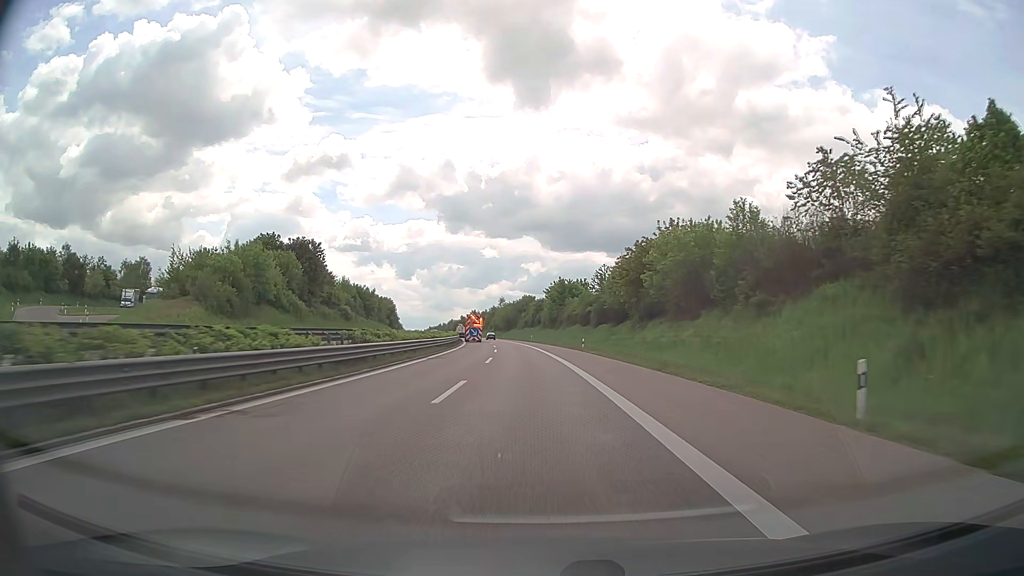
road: trunk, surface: asphalt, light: Day
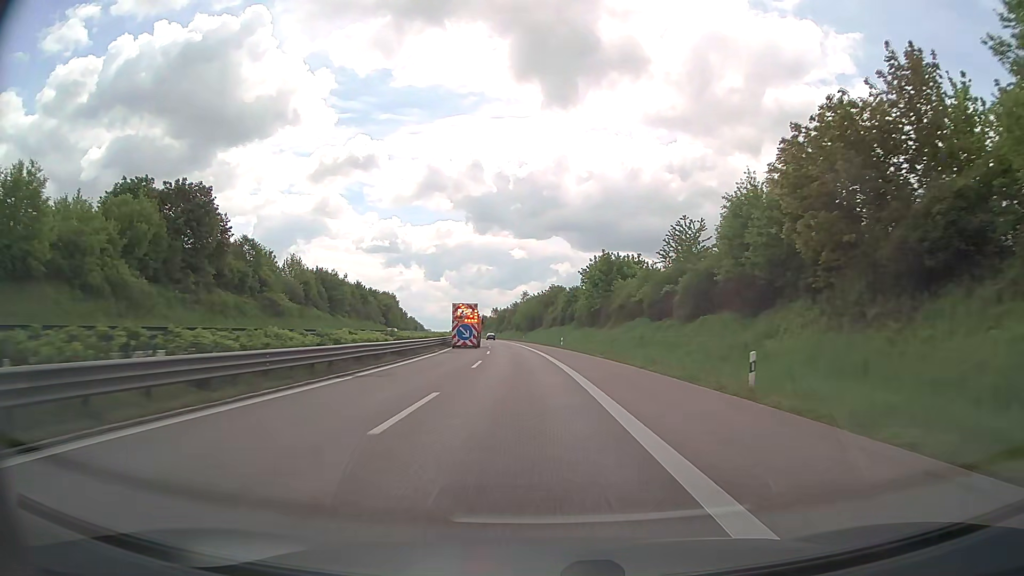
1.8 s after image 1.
(-0.6, +40.2) m; -2°
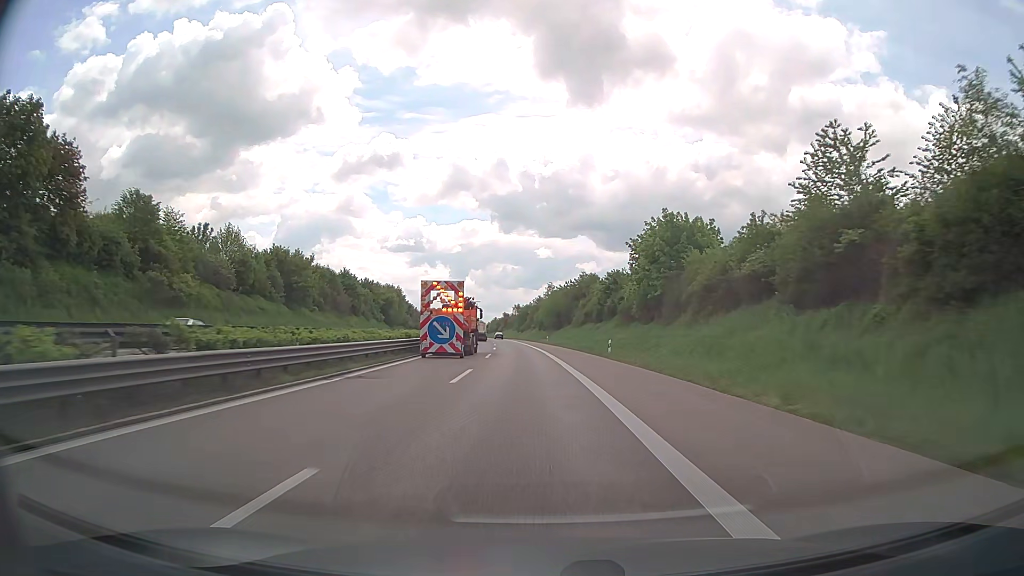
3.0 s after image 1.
(-0.6, +26.9) m; -2°
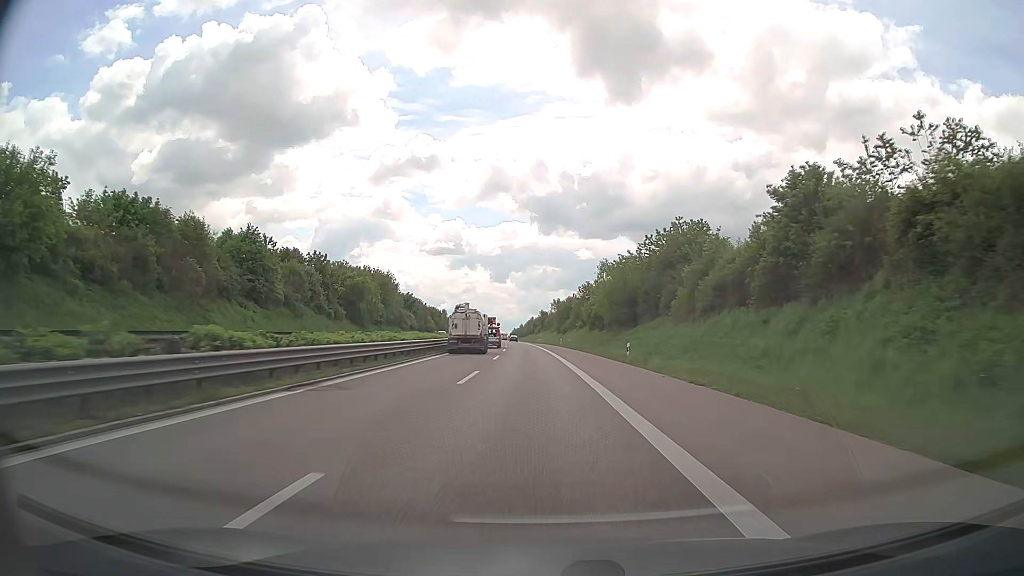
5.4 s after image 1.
(-1.6, +54.0) m; -3°
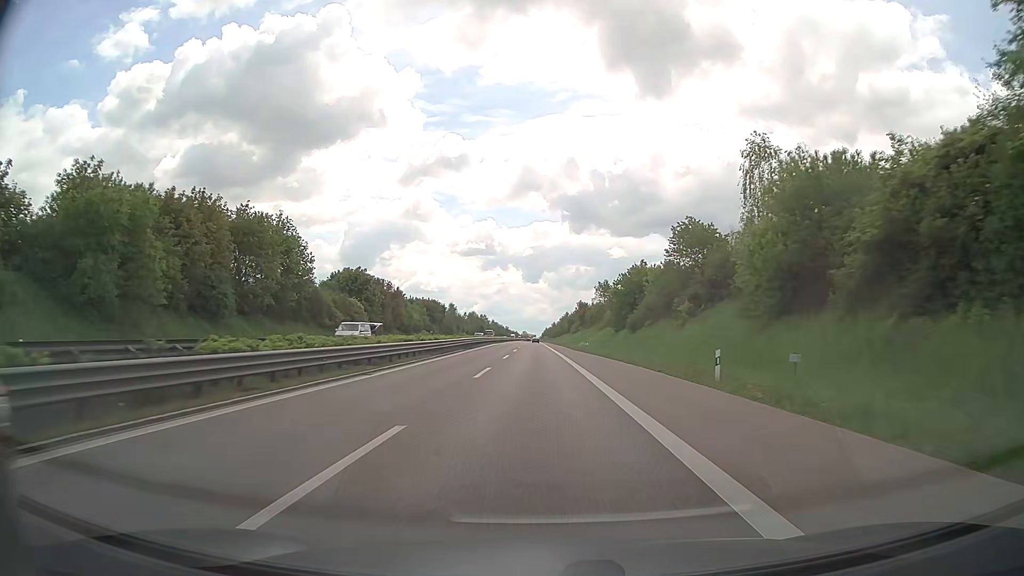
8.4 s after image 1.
(-1.5, +68.9) m; -3°
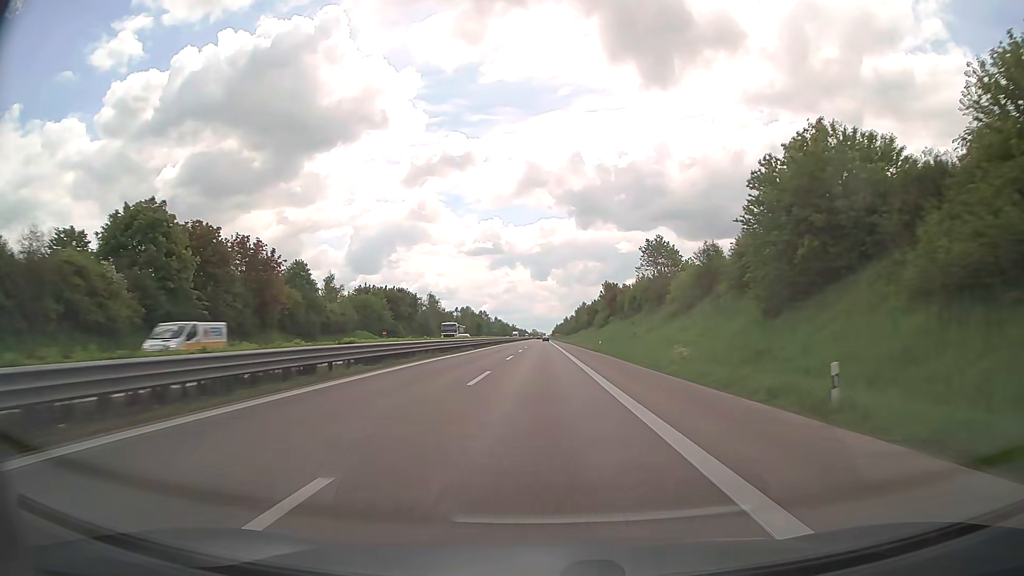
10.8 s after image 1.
(-0.3, +58.0) m; -1°
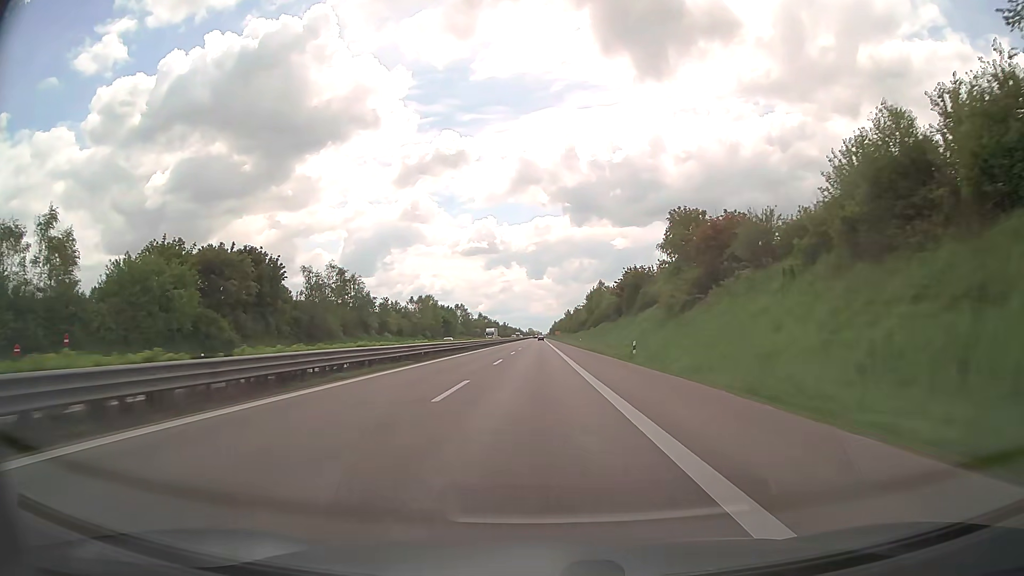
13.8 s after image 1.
(+0.1, +76.3) m; 0°
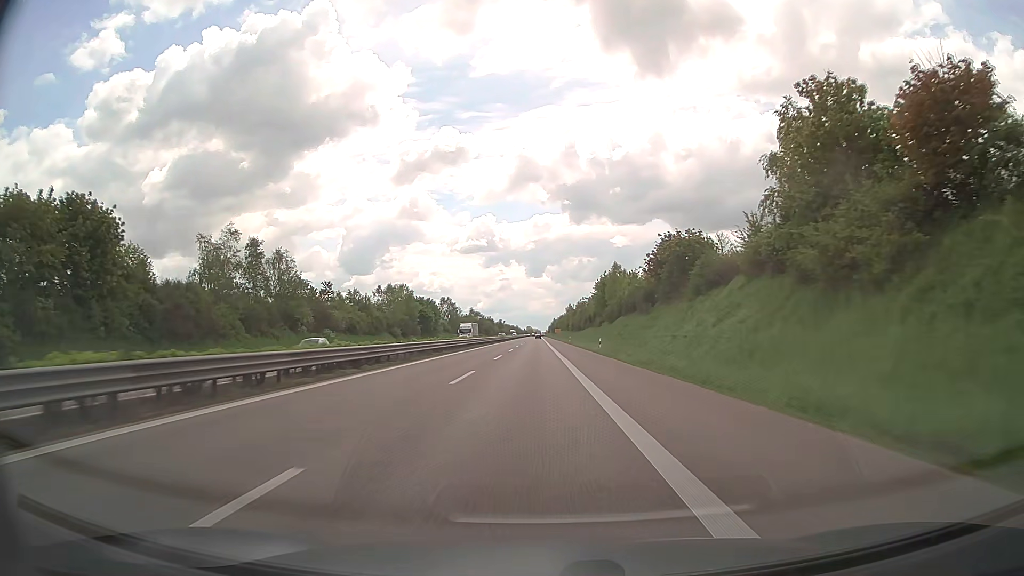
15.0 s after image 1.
(0.0, +31.3) m; 0°
(0, +10) (0, +20) (0, +30) (0, +40) (0, +50) (0, +60) (-1, +70) (-1, +80) (-1, +90) (-1, +100) m
